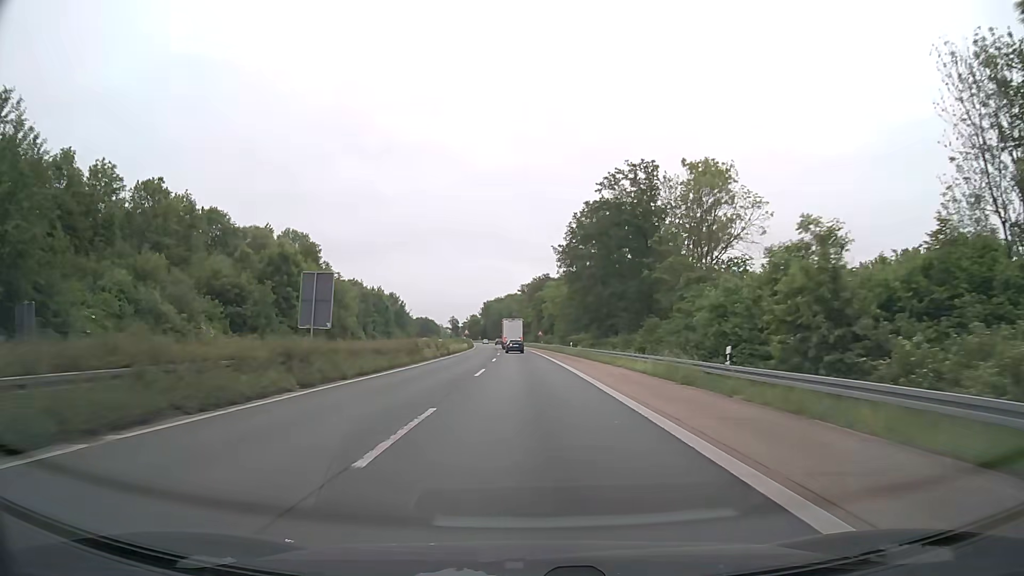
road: trunk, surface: asphalt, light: Day
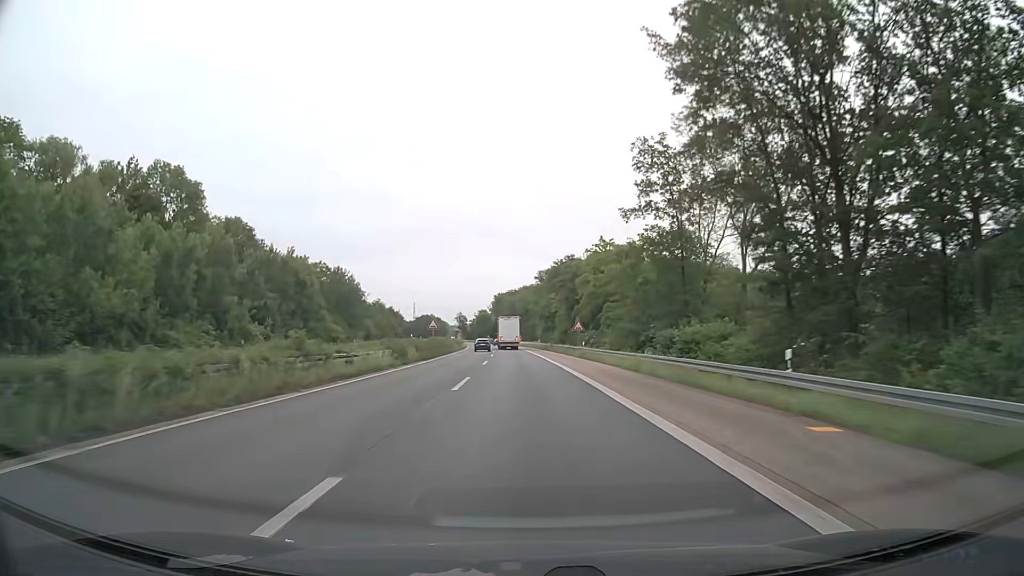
(-0.5, +60.8) m; -1°
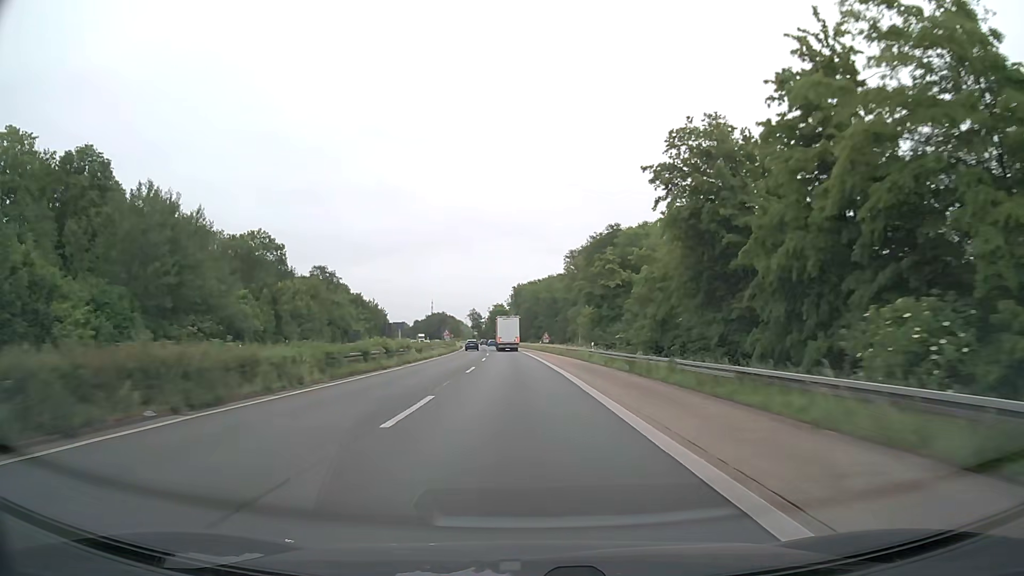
(-1.0, +62.0) m; -2°
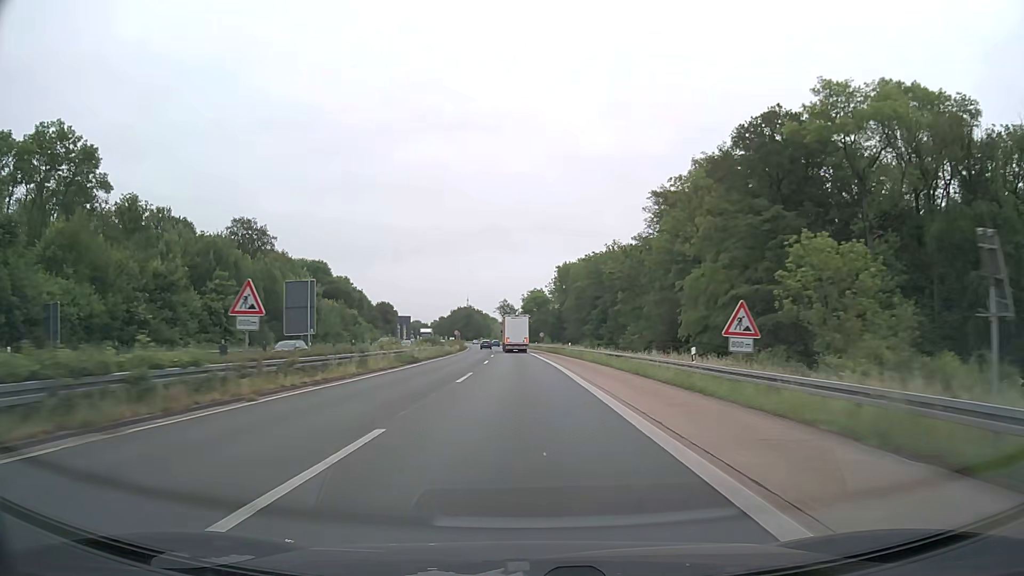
(-2.2, +78.4) m; -3°
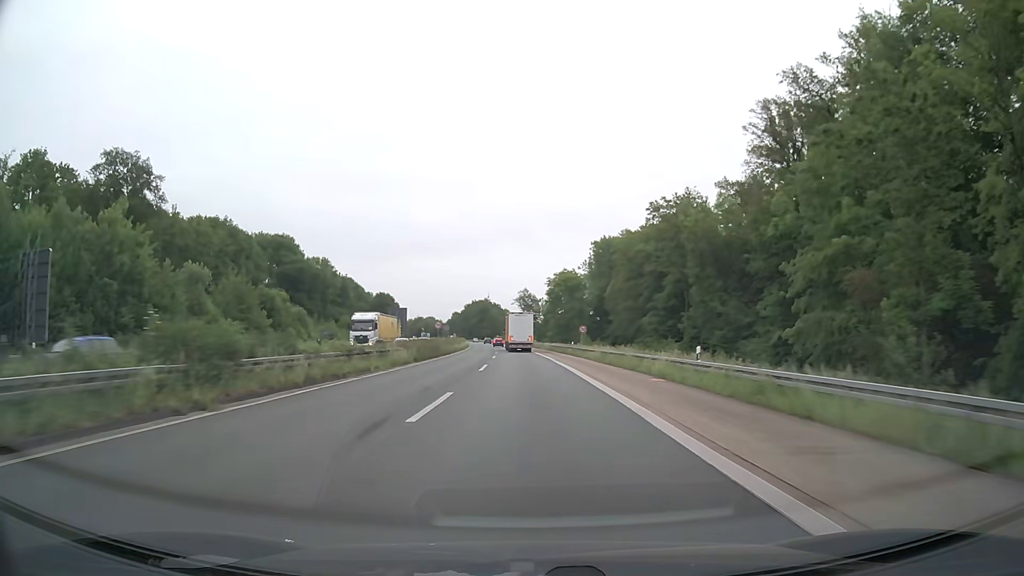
(-0.8, +47.3) m; -2°
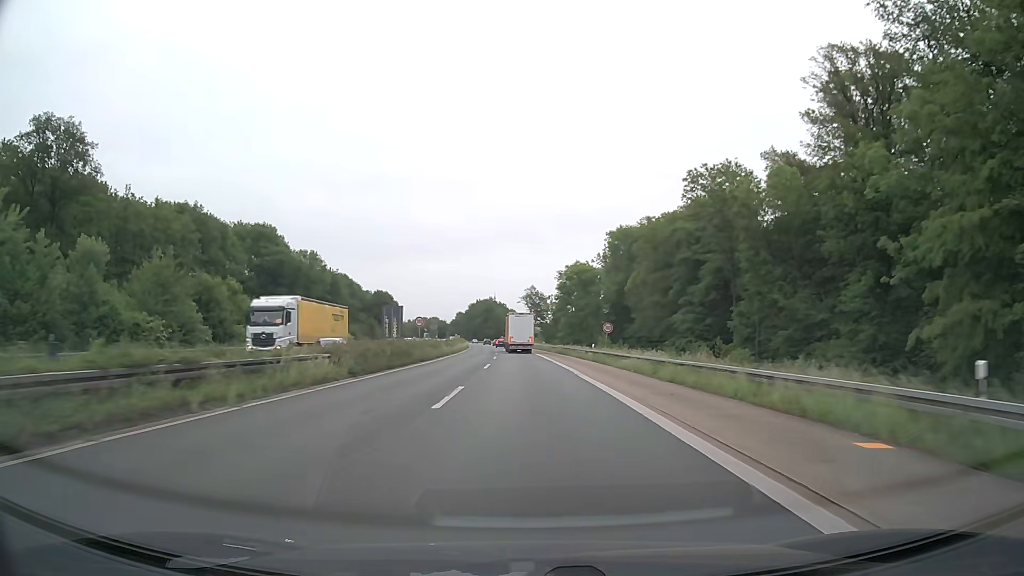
(-0.1, +15.8) m; -1°
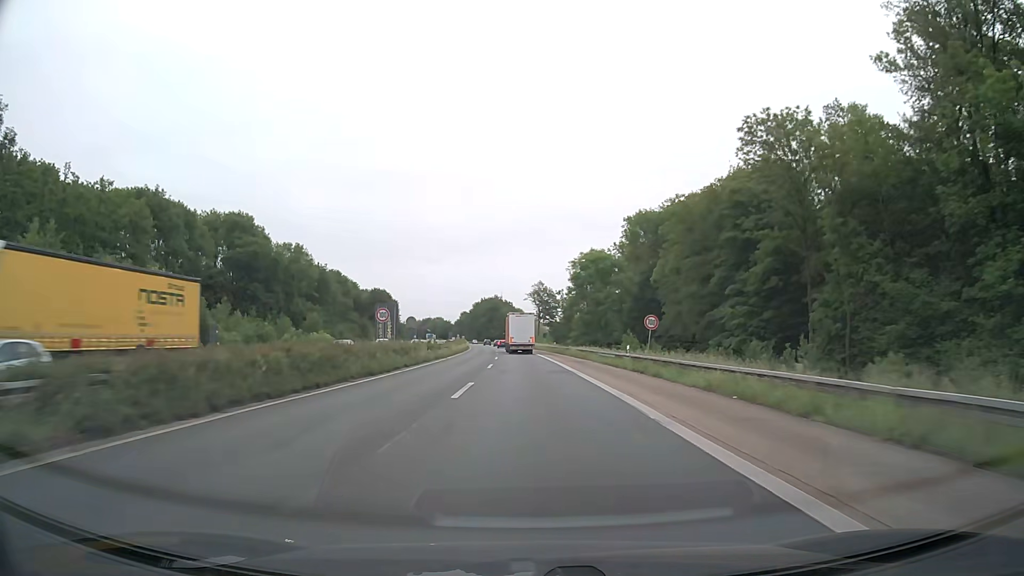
(-0.1, +15.8) m; -1°
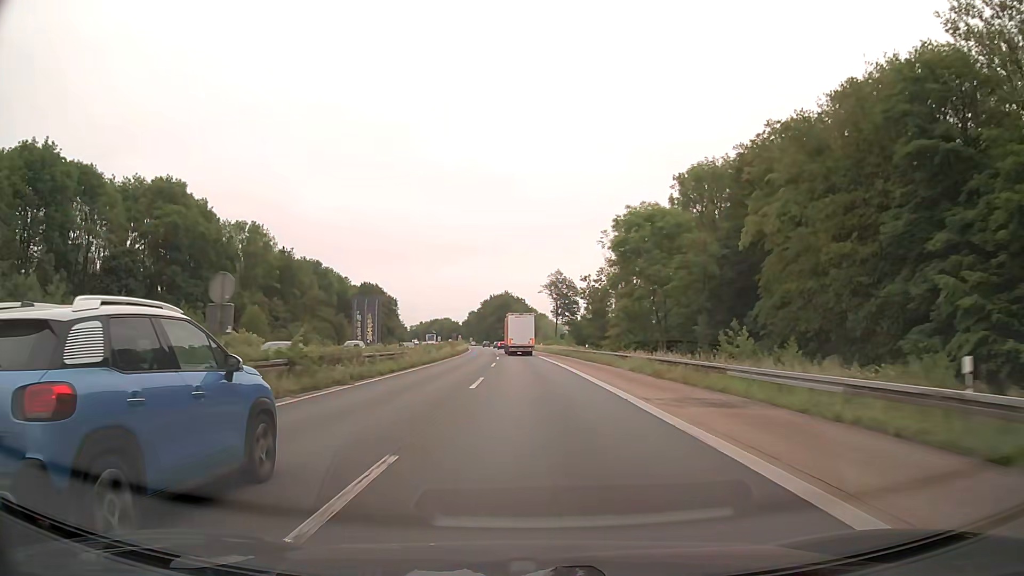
(-0.4, +31.6) m; -1°
(0, +10) (0, +20) (0, +30) (0, +40) (-1, +50) (-1, +60) (-1, +70) (-2, +80) (-2, +90) (-3, +100) m
